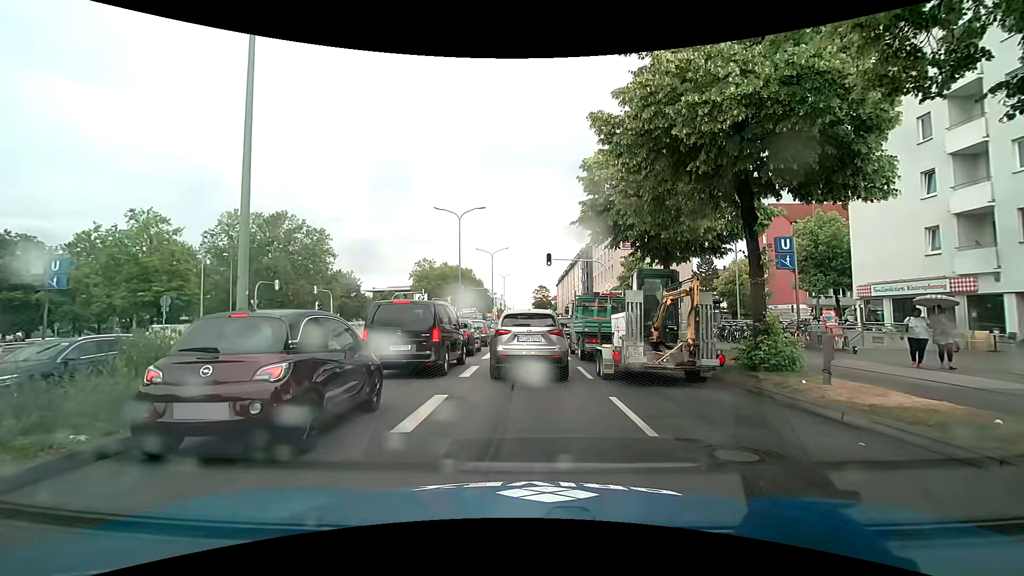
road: primary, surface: asphalt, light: Day
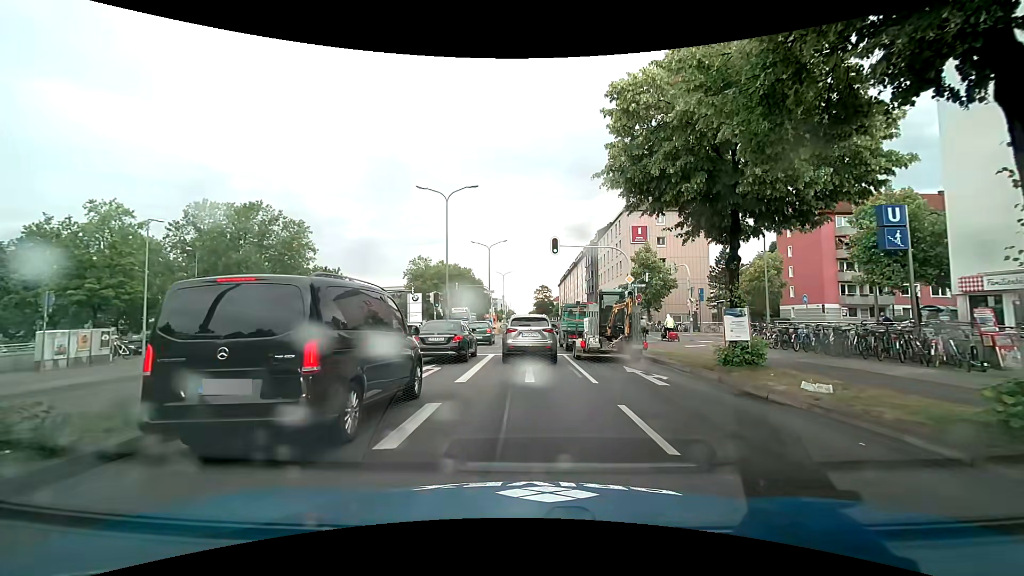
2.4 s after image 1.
(0.0, +7.0) m; 0°
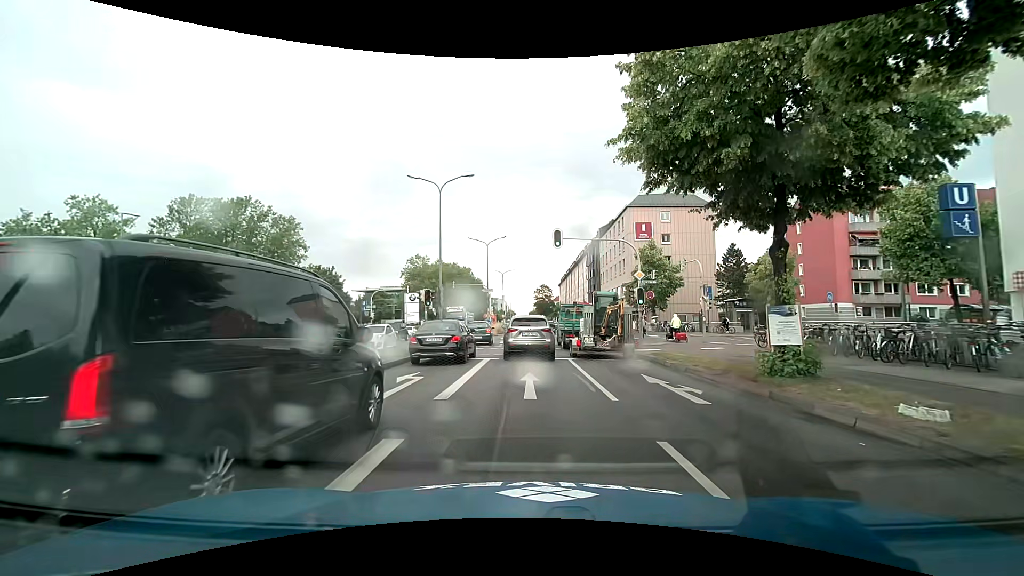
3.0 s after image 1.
(0.0, +2.6) m; +1°
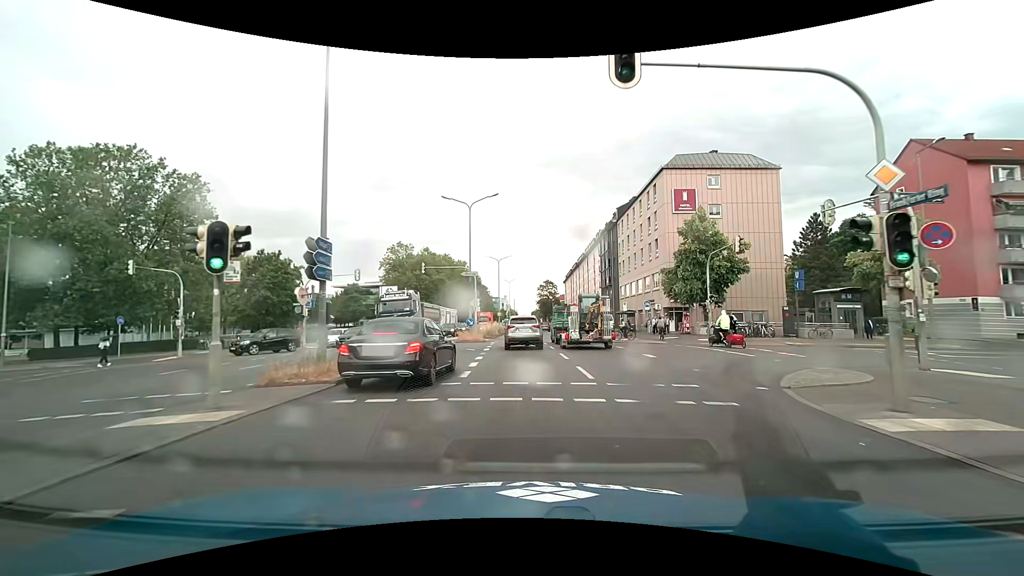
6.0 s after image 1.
(-0.3, +18.1) m; -1°
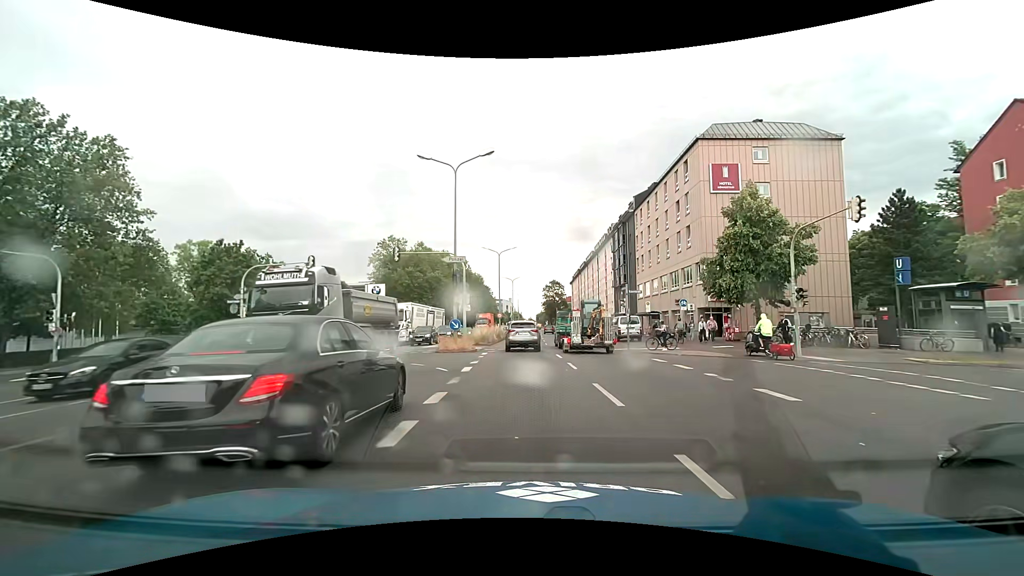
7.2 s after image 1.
(0.0, +9.7) m; -1°
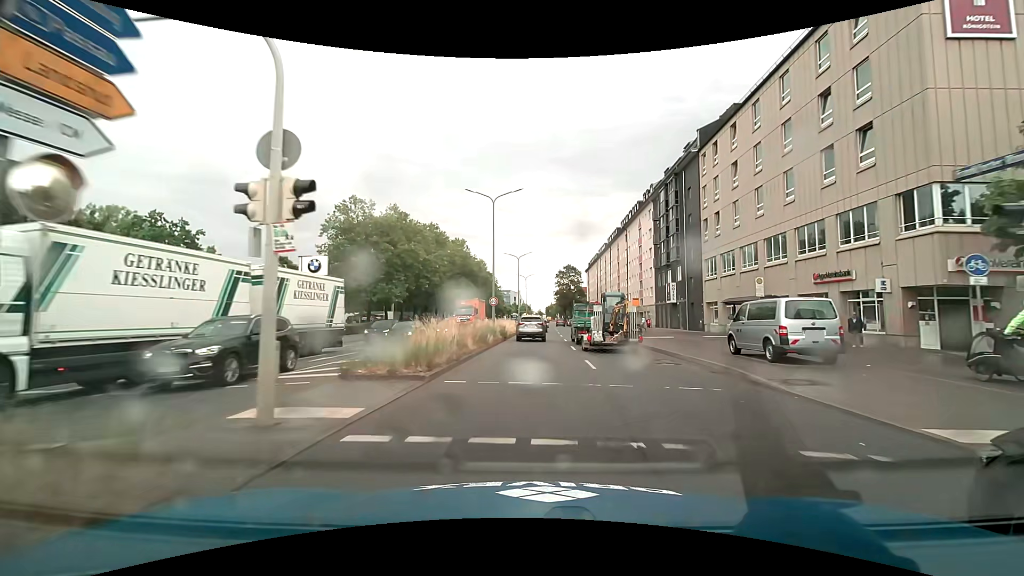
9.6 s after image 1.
(-0.2, +23.6) m; 0°
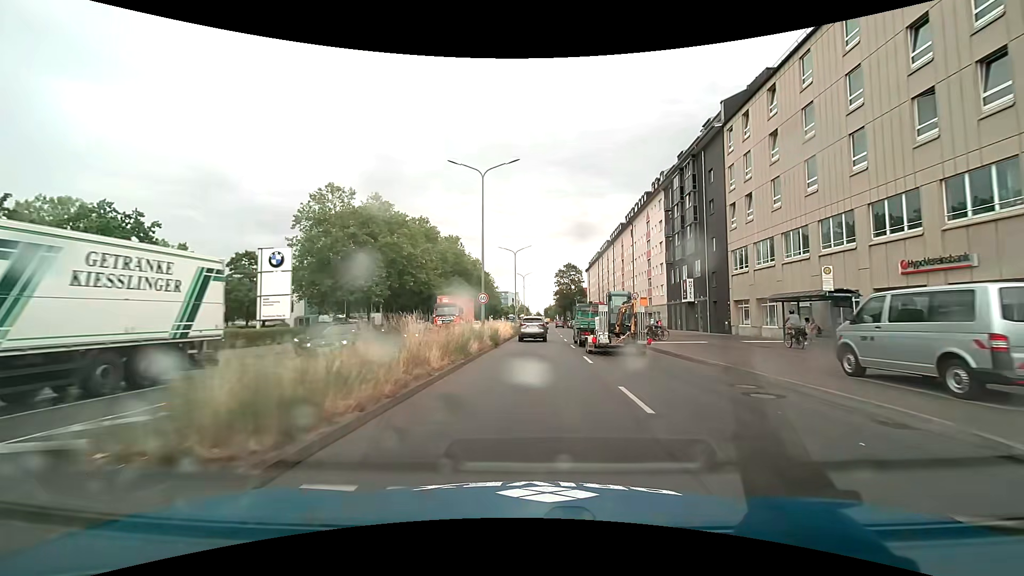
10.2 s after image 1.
(0.0, +6.9) m; 0°
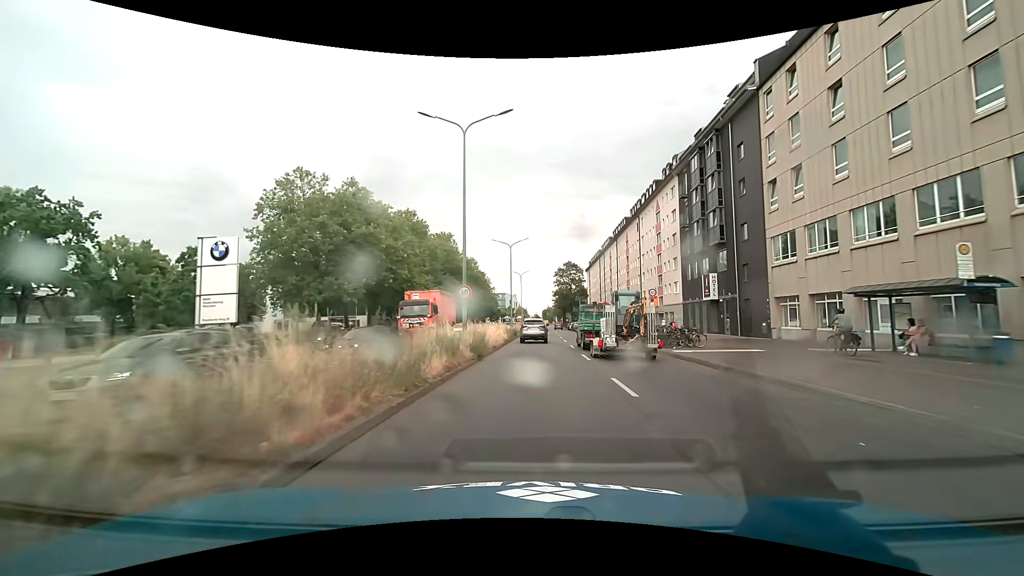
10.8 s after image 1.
(0.0, +7.2) m; -1°
(0, +10) (0, +20) (+1, +30) (+1, +40) (+1, +50) (+2, +60) (+2, +70) (+3, +80) (+3, +90) (+3, +100) m
